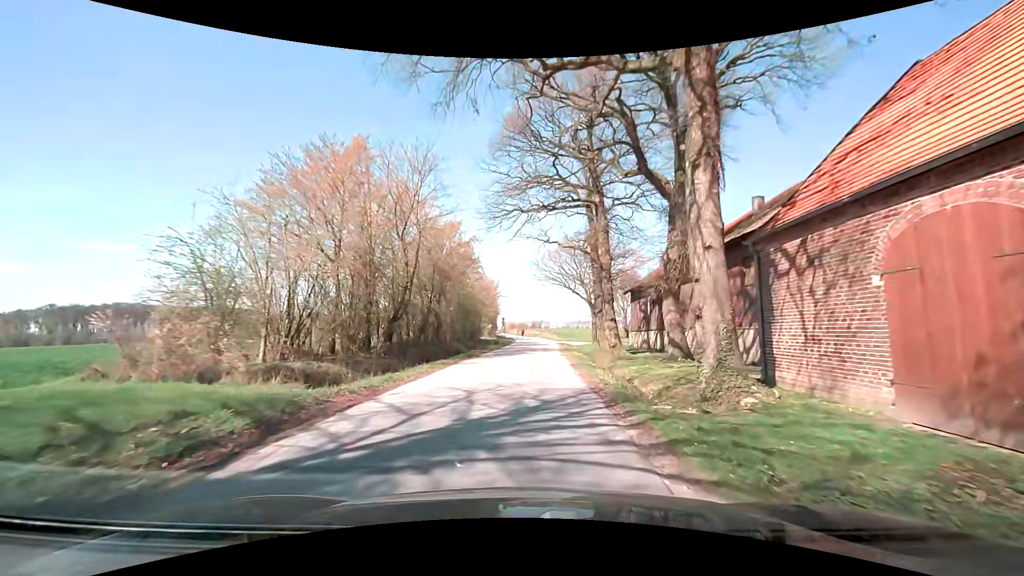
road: unclassified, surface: asphalt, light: Day
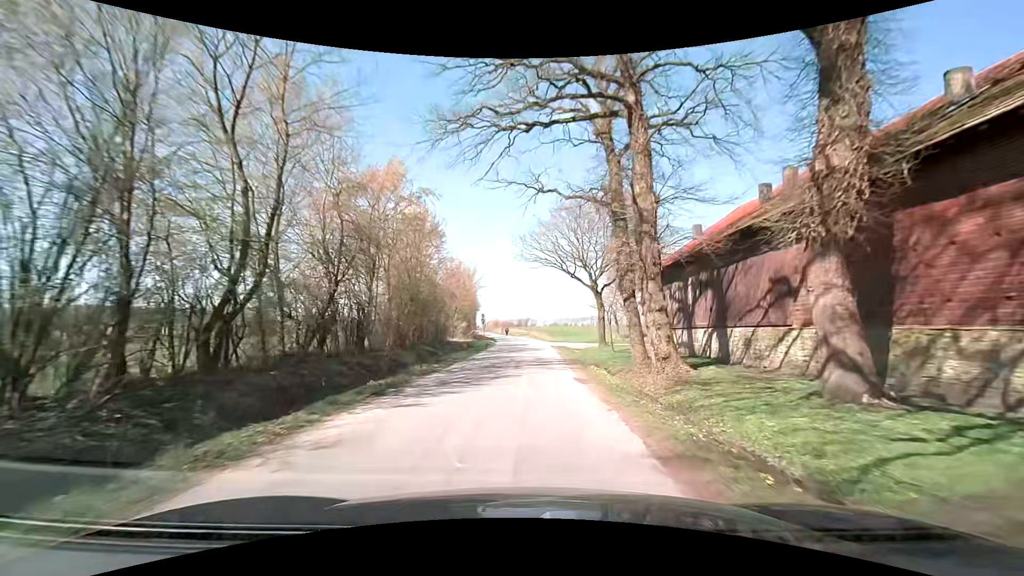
(+0.2, +13.8) m; 0°
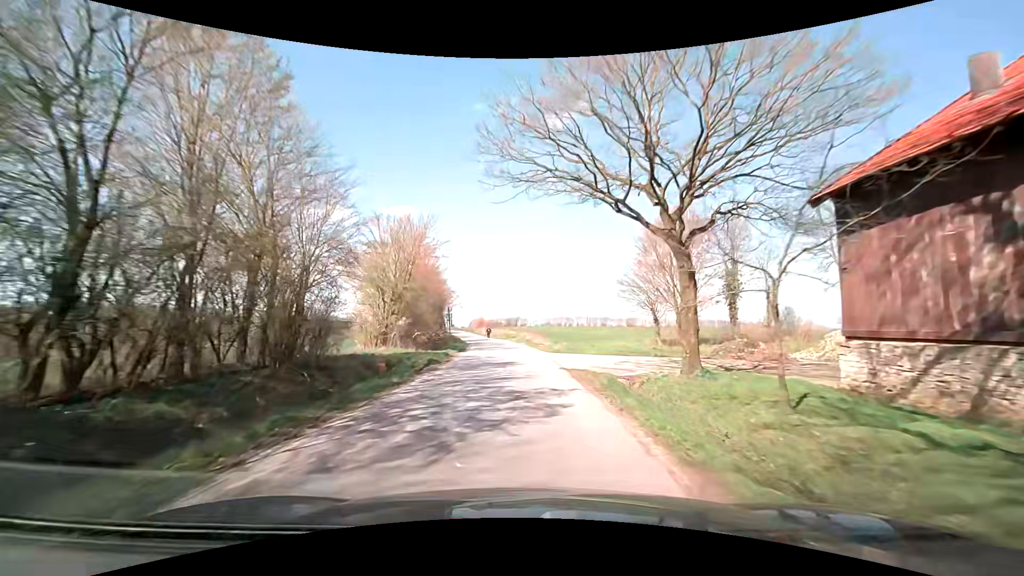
(+0.7, +22.7) m; +2°
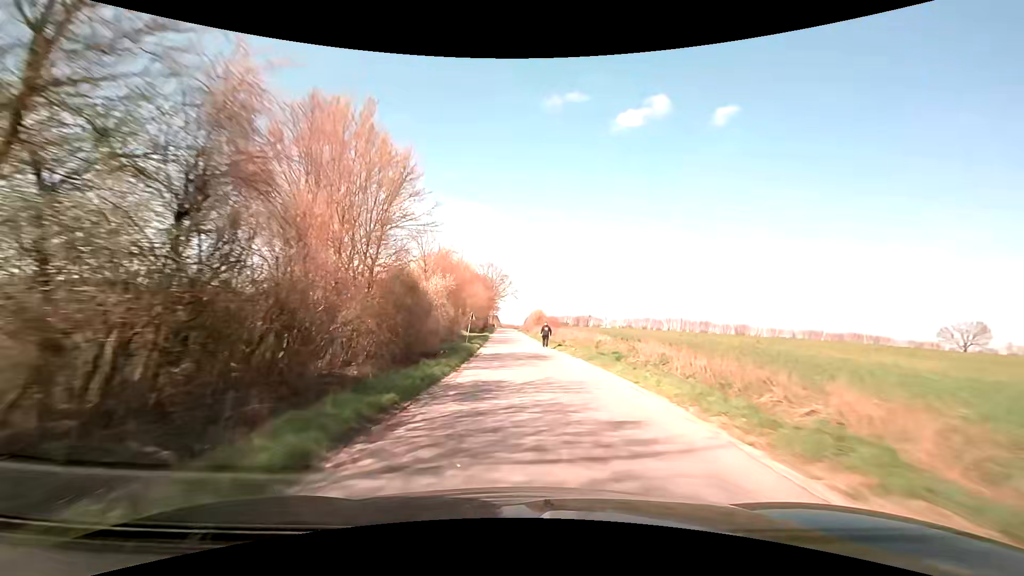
(-2.6, +44.4) m; -7°
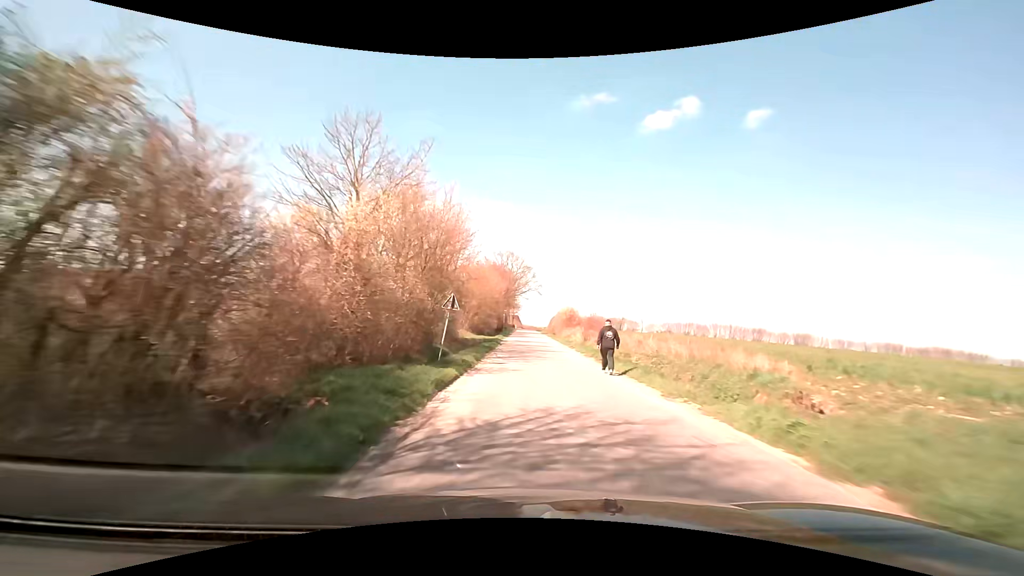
(-0.6, +19.4) m; -3°
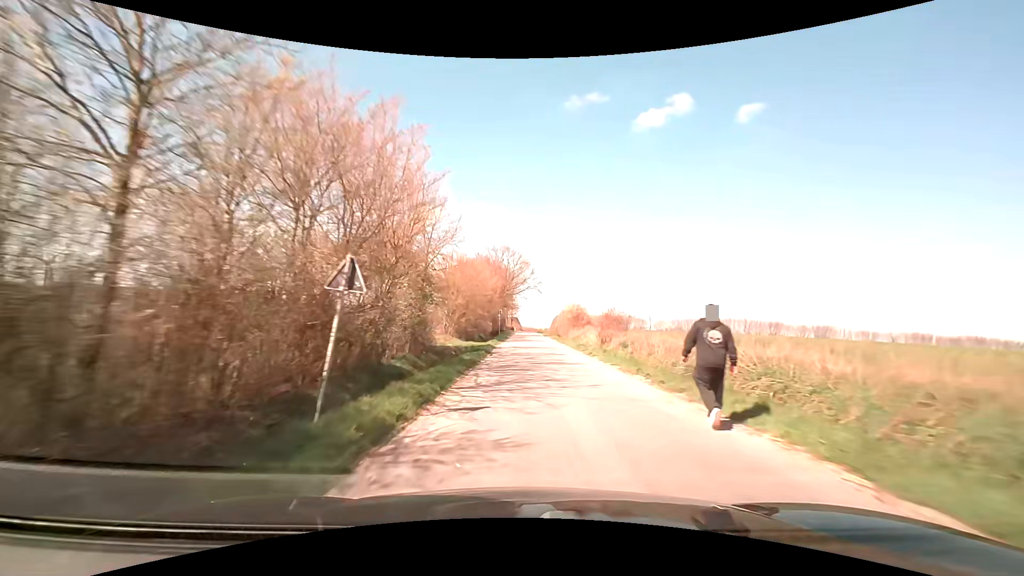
(0.0, +9.9) m; 0°
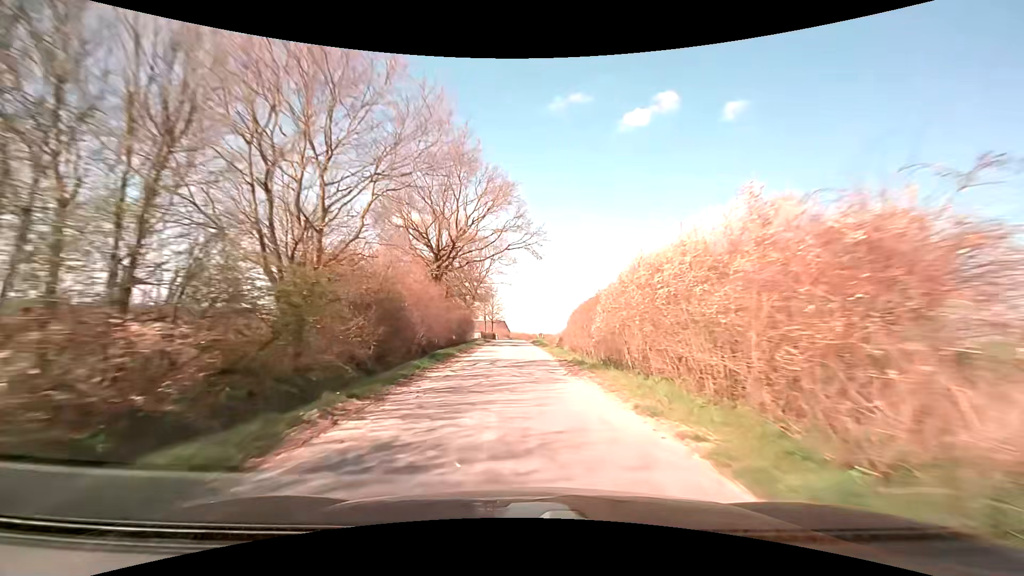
(+1.0, +51.7) m; +1°
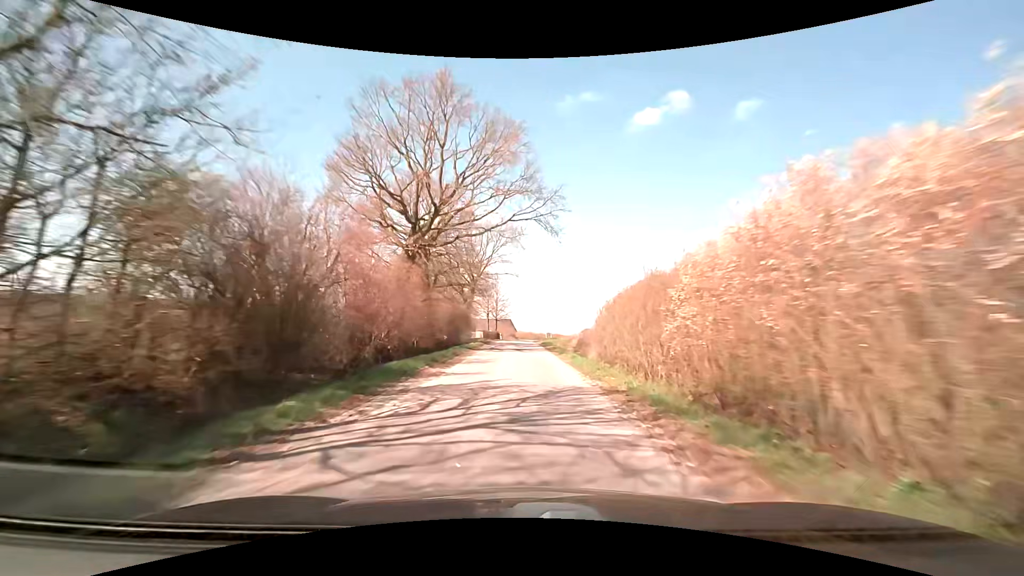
(-0.1, +11.1) m; -1°
(0, +10) (0, +20) (0, +30) (0, +40) (-1, +50) (-1, +60) (0, +70) (0, +80) (+1, +90) (+2, +100) m
